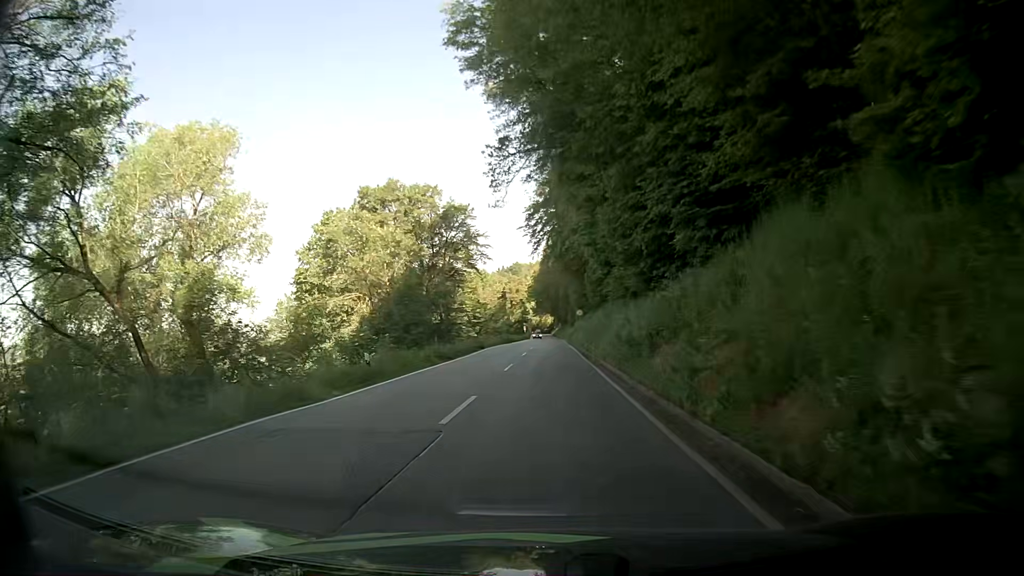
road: secondary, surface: asphalt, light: Day
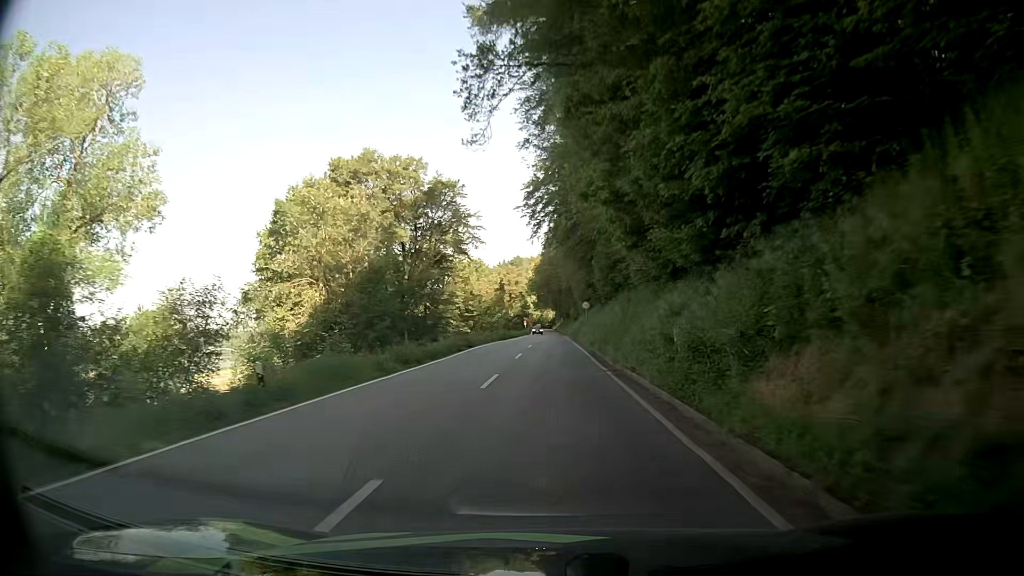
(0.0, +7.9) m; +2°
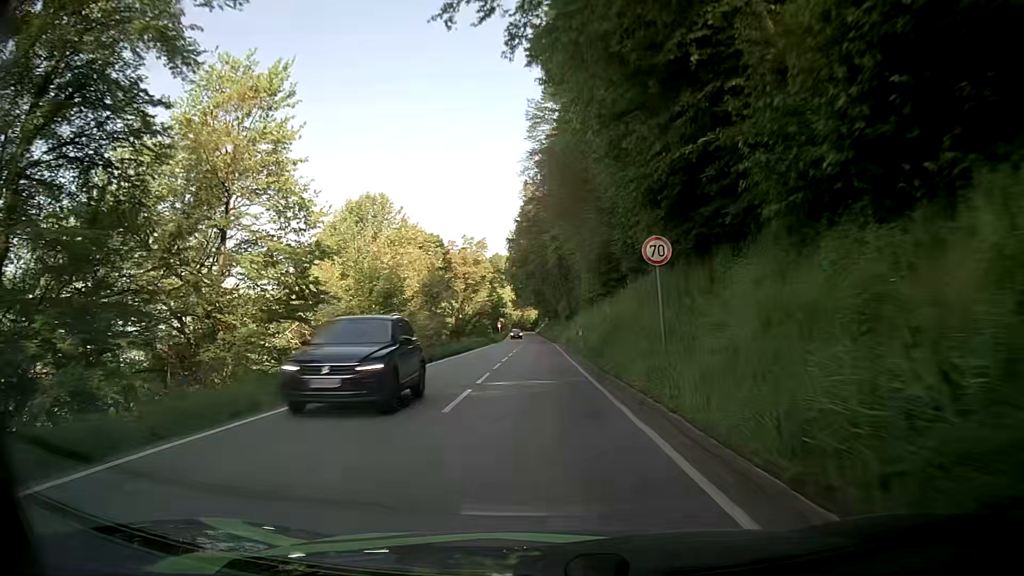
(-0.6, +40.4) m; 0°
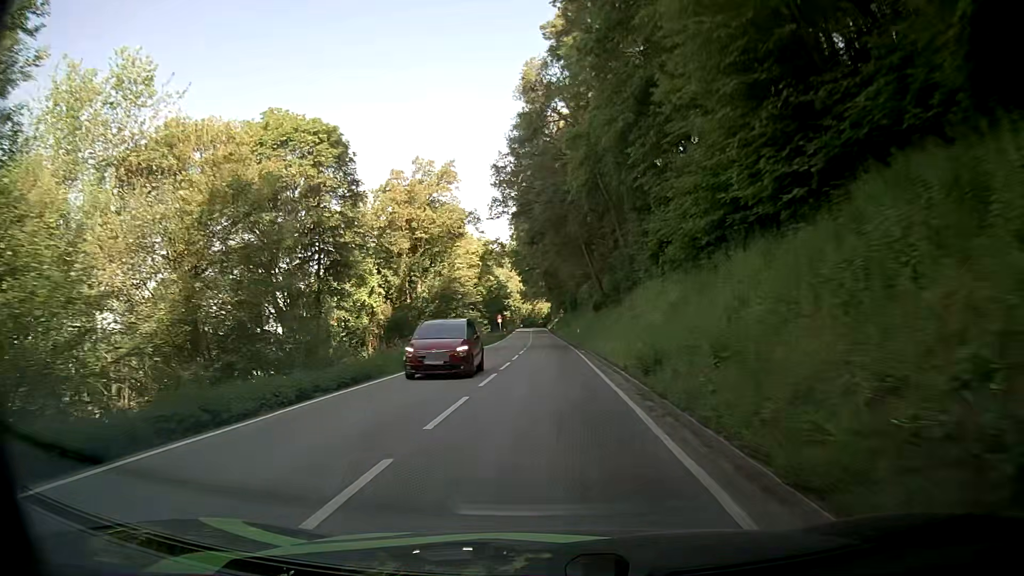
(-0.5, +32.7) m; -2°
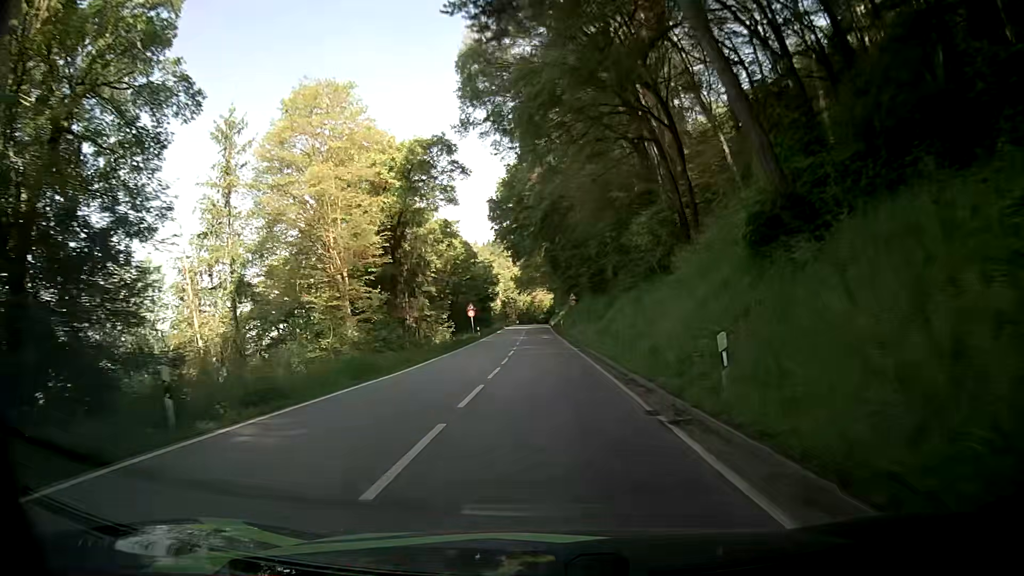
(+0.3, +41.0) m; +1°
(0, +10) (0, +20) (-1, +30) (-1, +40) (-1, +50) (-1, +60) (-2, +70) (-2, +80) (-2, +90) (-2, +100) m
